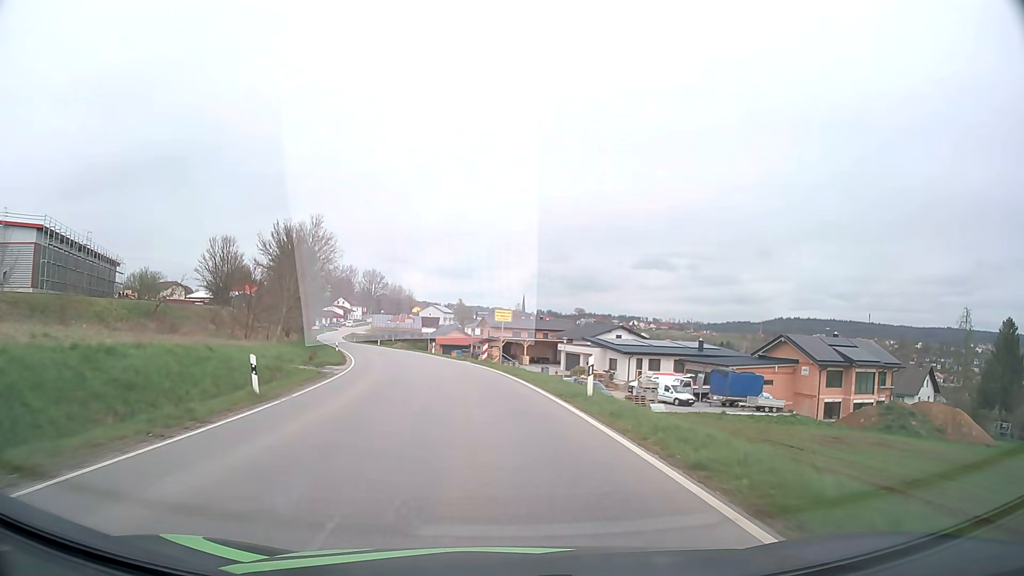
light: Day
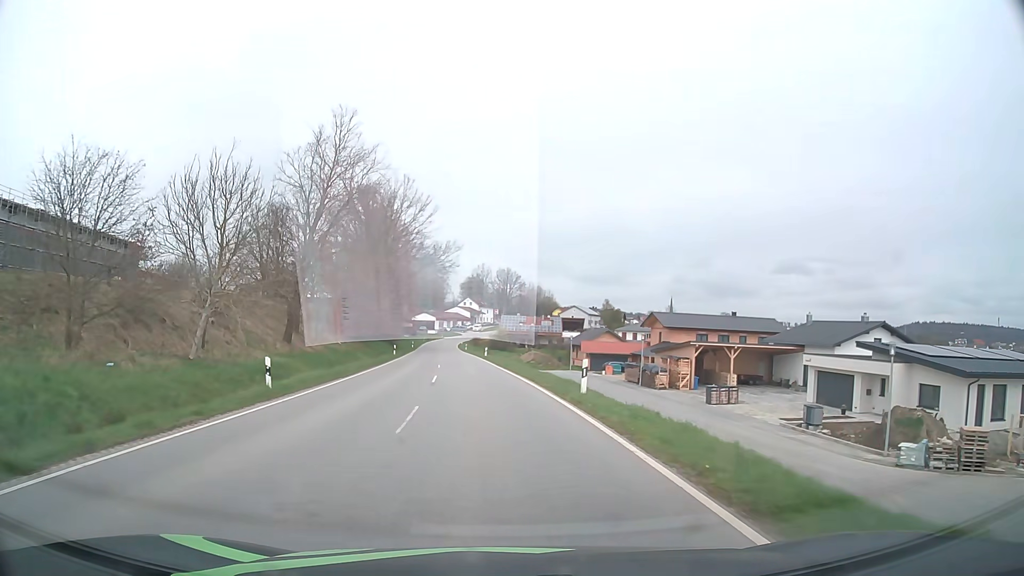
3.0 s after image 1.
(-4.0, +38.9) m; -12°
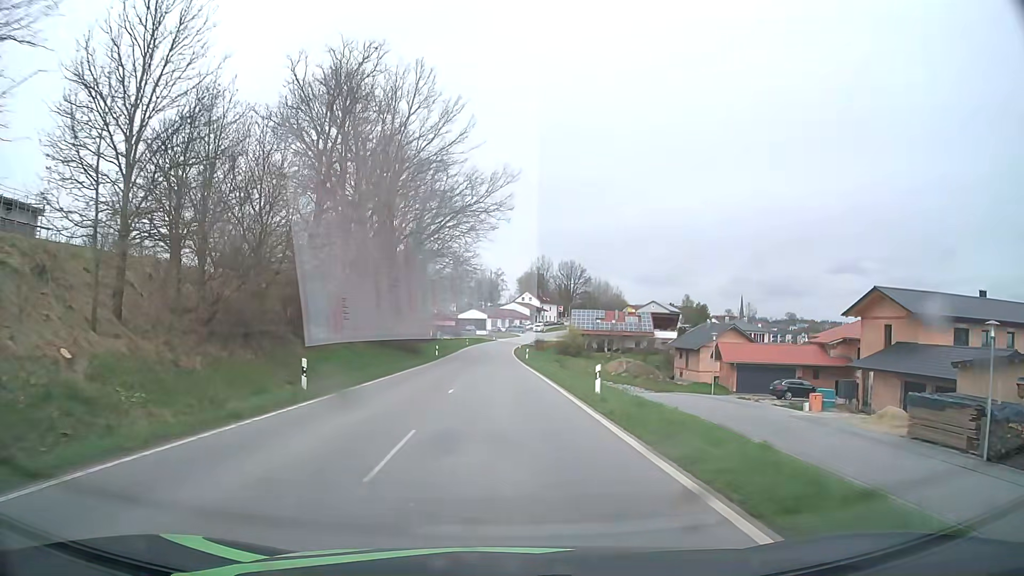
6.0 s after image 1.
(-2.5, +39.2) m; -5°
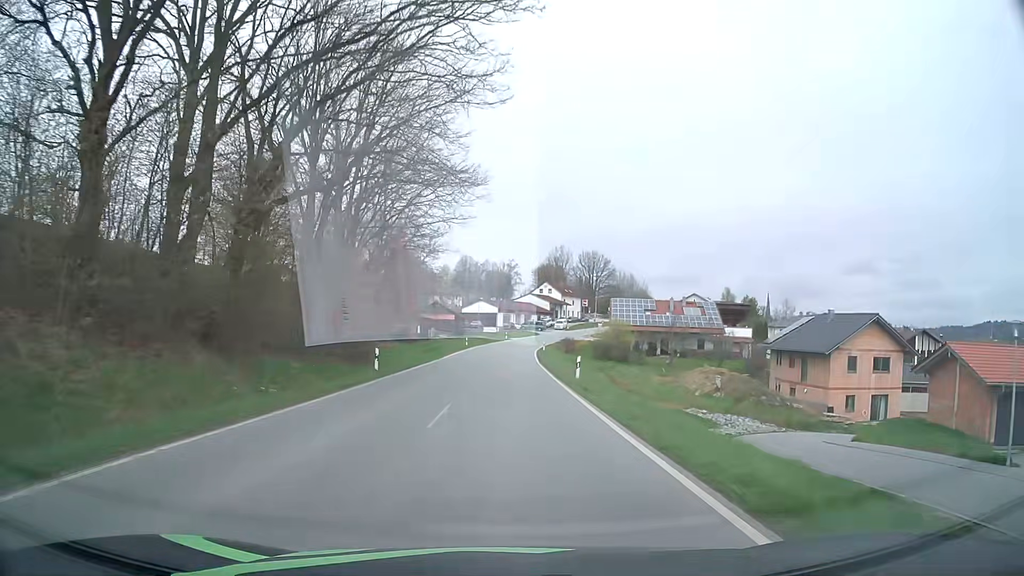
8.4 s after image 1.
(-0.5, +31.6) m; -1°
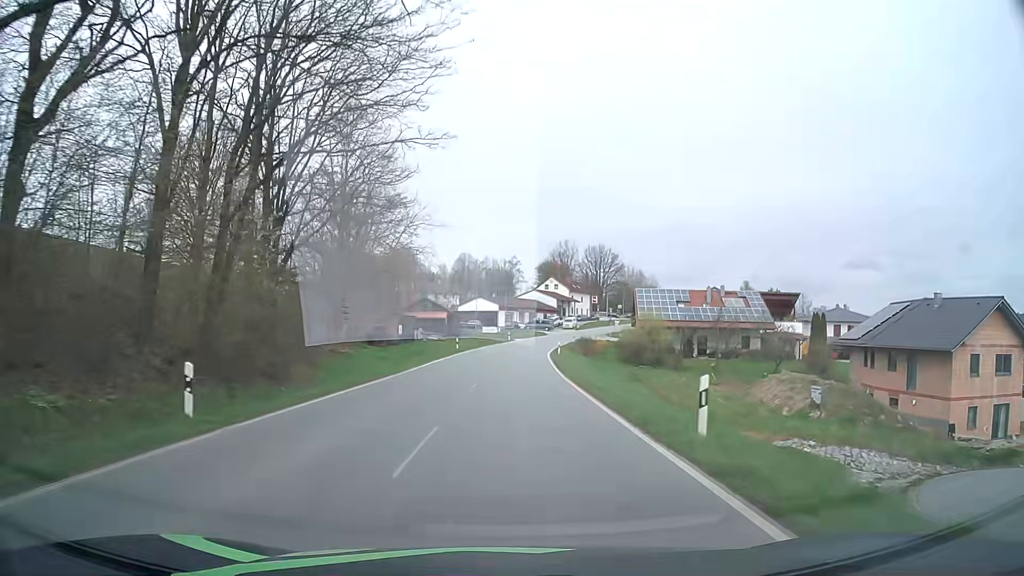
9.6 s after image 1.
(-0.1, +16.0) m; 0°
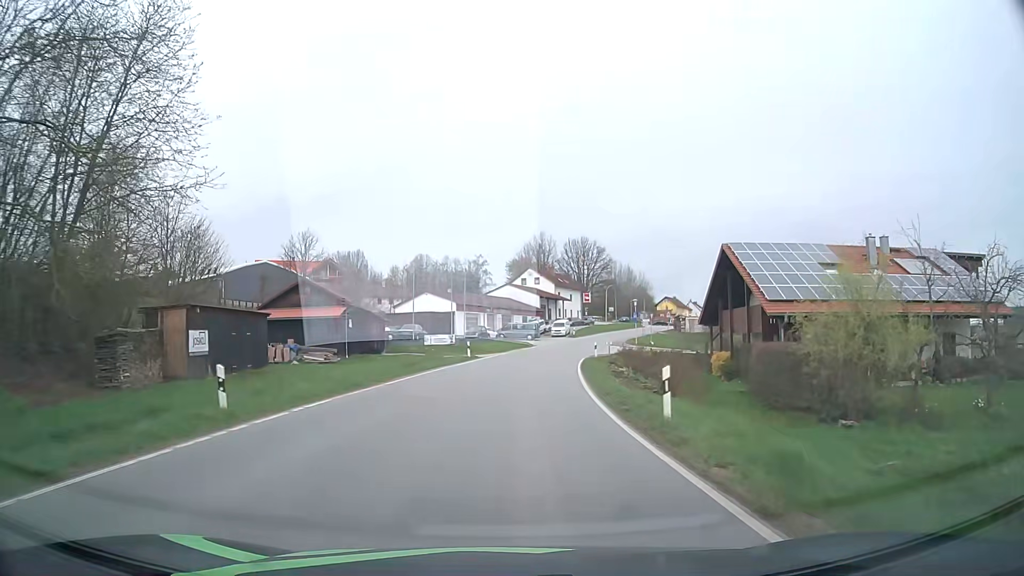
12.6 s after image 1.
(+0.7, +39.9) m; +2°
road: tertiary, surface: asphalt
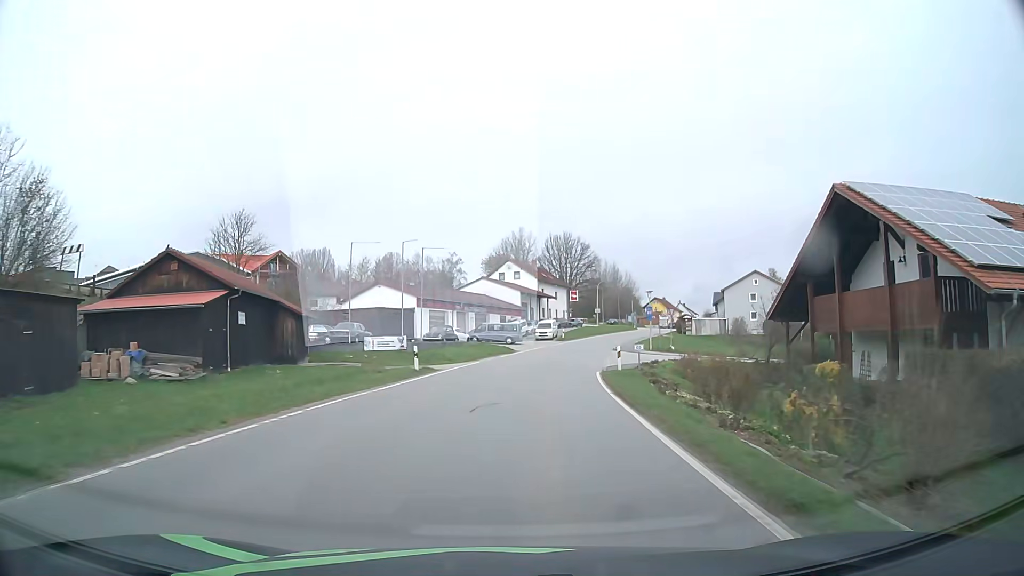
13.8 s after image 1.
(+0.3, +15.7) m; +2°
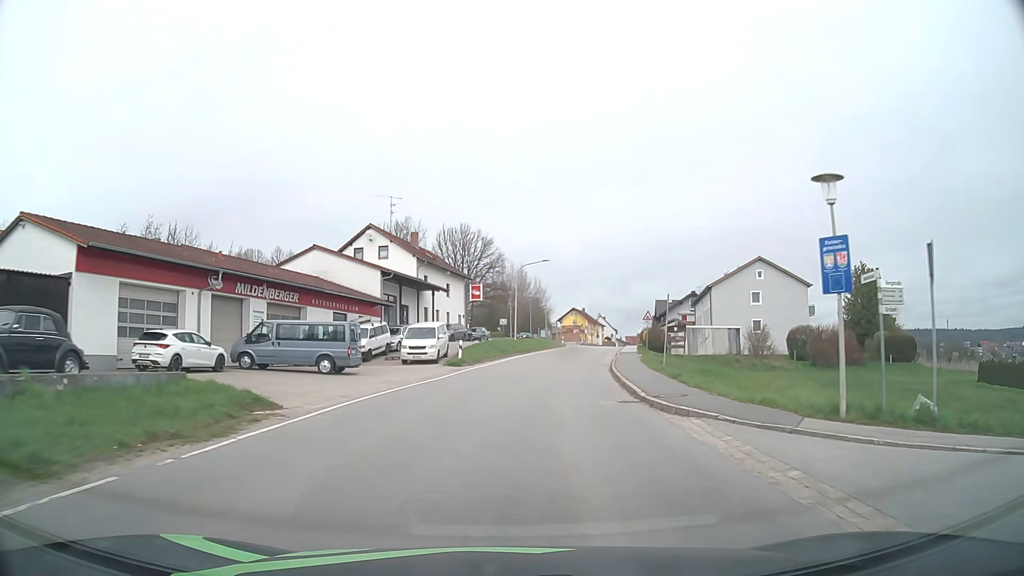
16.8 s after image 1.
(+2.8, +38.5) m; +9°
(0, +10) (+1, +20) (+2, +30) (+4, +40) (+6, +50) (+8, +59) (+10, +69) (+12, +79) (+14, +89) (+16, +99) m
